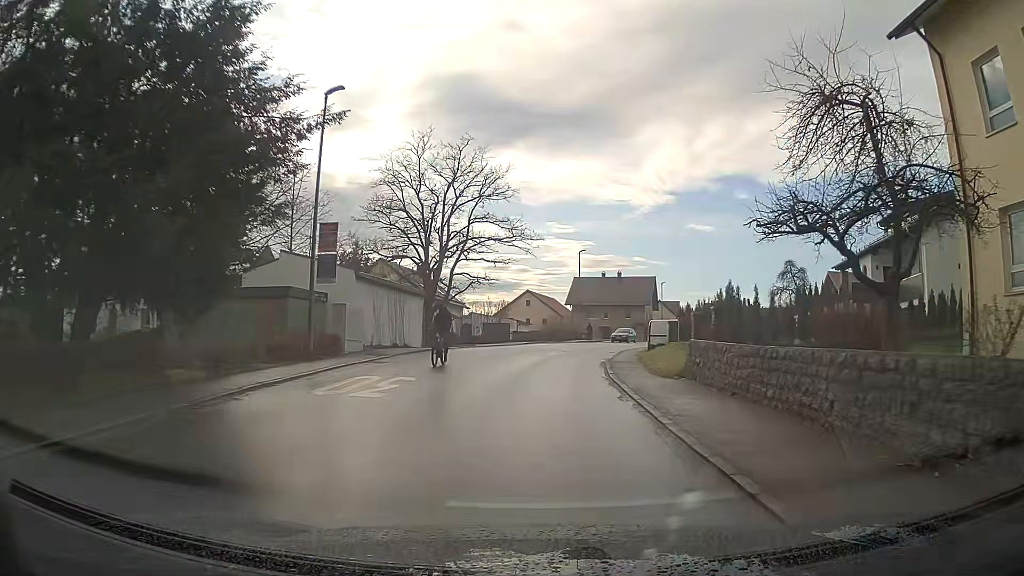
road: tertiary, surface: asphalt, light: Day
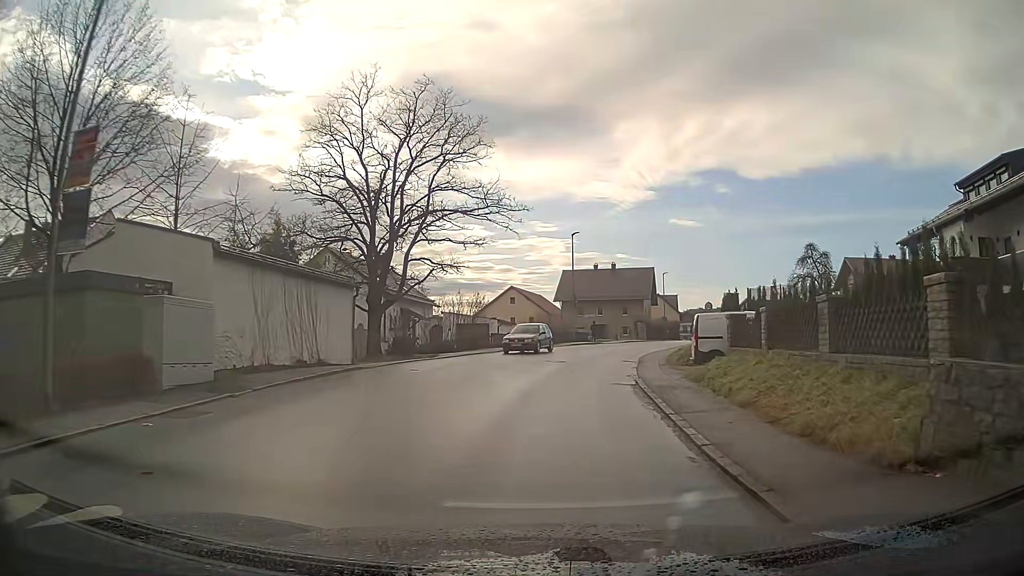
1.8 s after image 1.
(+0.1, +11.2) m; +1°
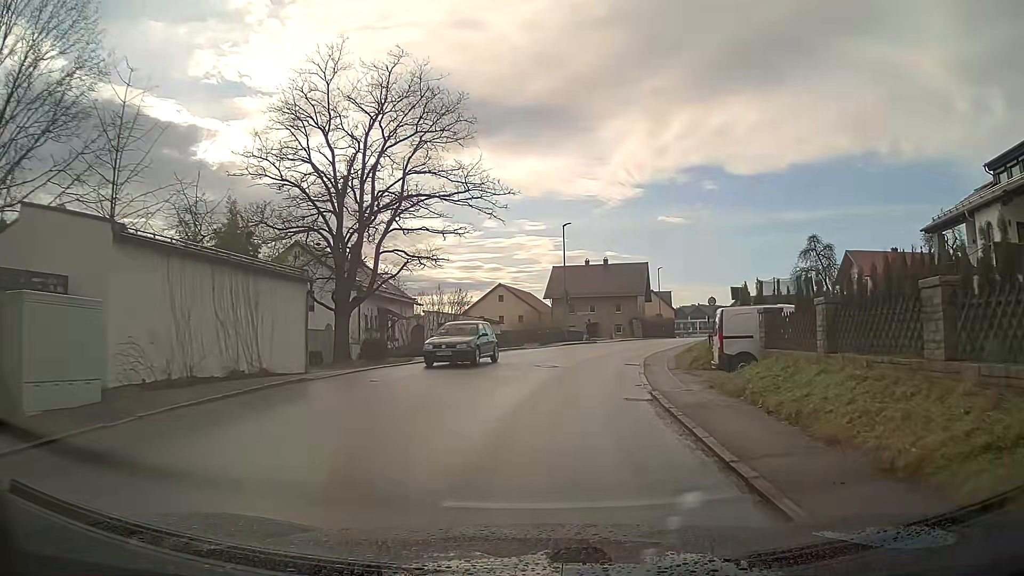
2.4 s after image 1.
(0.0, +3.8) m; +1°
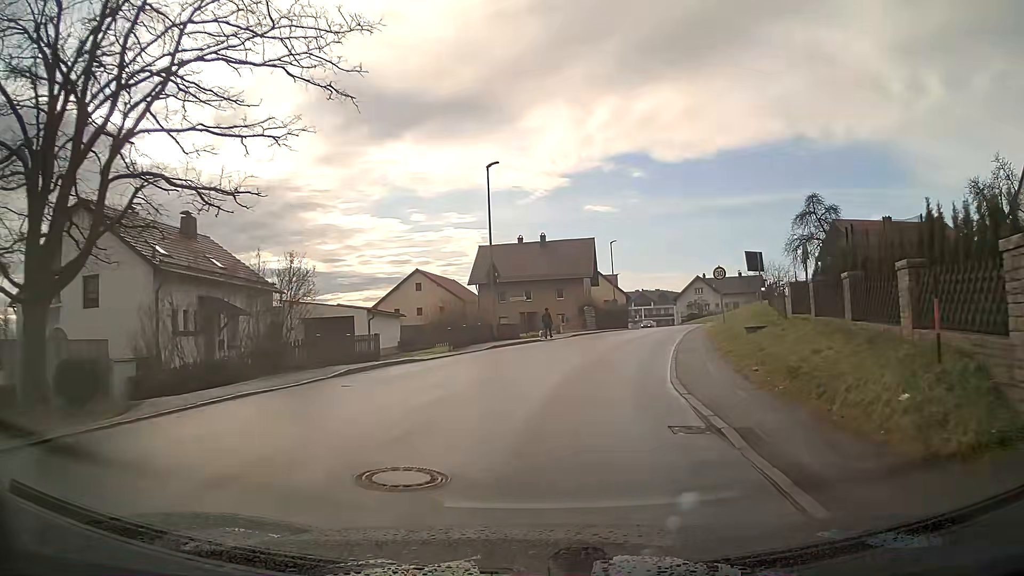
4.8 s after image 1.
(+0.8, +16.2) m; +6°
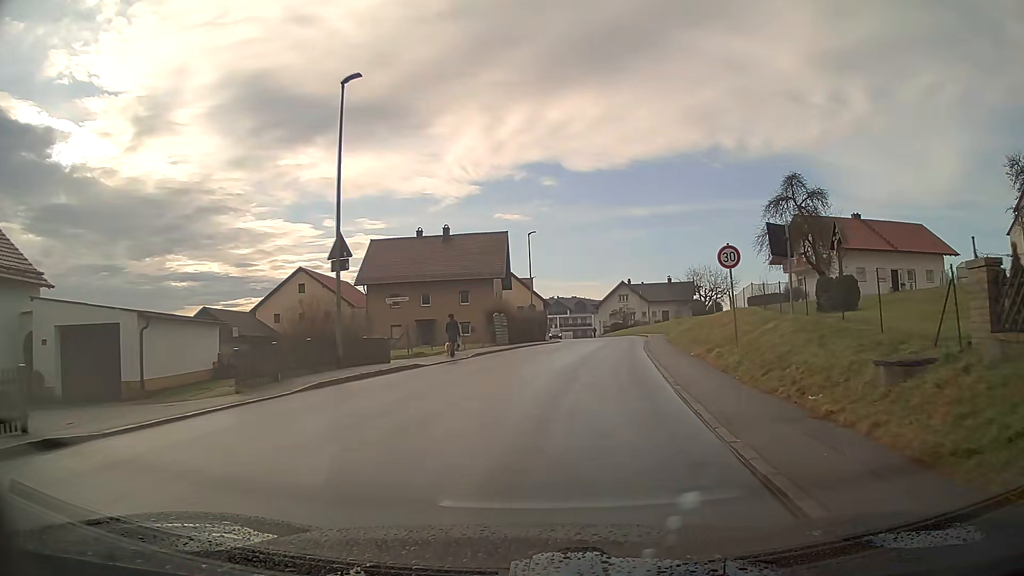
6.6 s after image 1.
(+0.8, +12.7) m; +7°
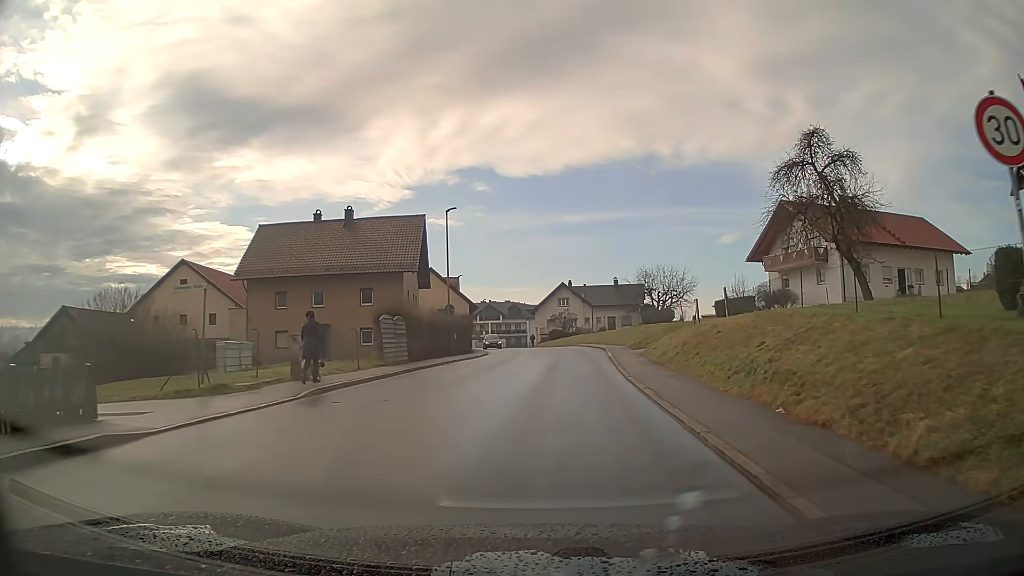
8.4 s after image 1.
(+0.7, +12.9) m; +5°
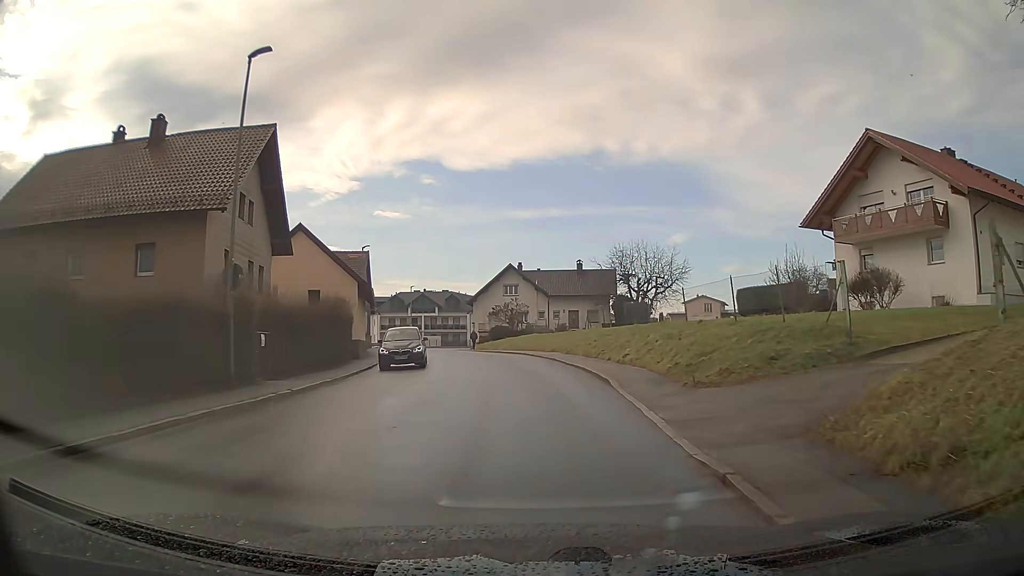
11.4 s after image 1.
(+1.0, +22.4) m; +4°
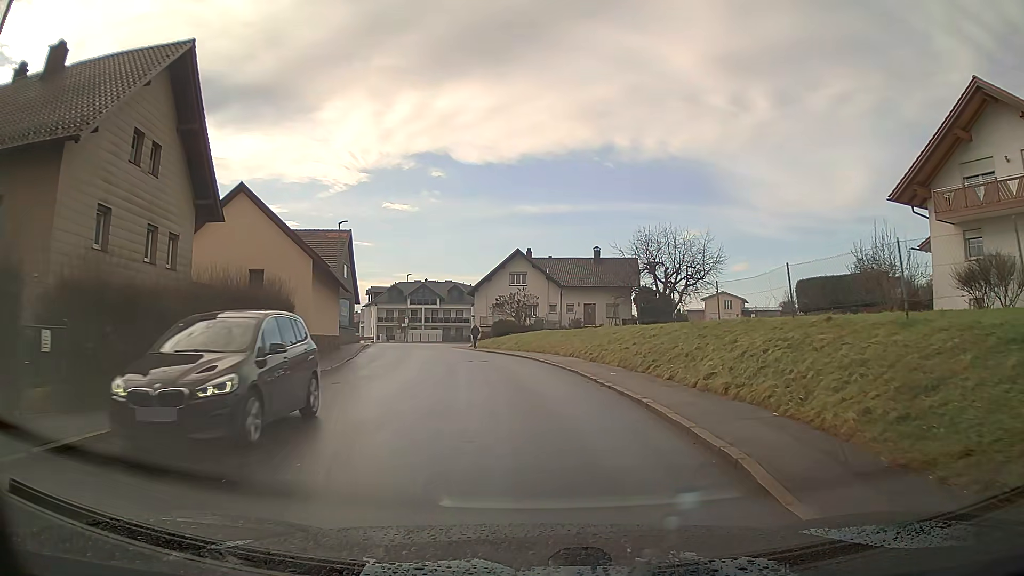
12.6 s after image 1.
(-0.1, +9.2) m; -1°
(0, +10) (-1, +20) (-3, +30) (-5, +40) (-7, +49) (-8, +59) (-8, +69) (-7, +79) (-5, +89) (-2, +99) m
